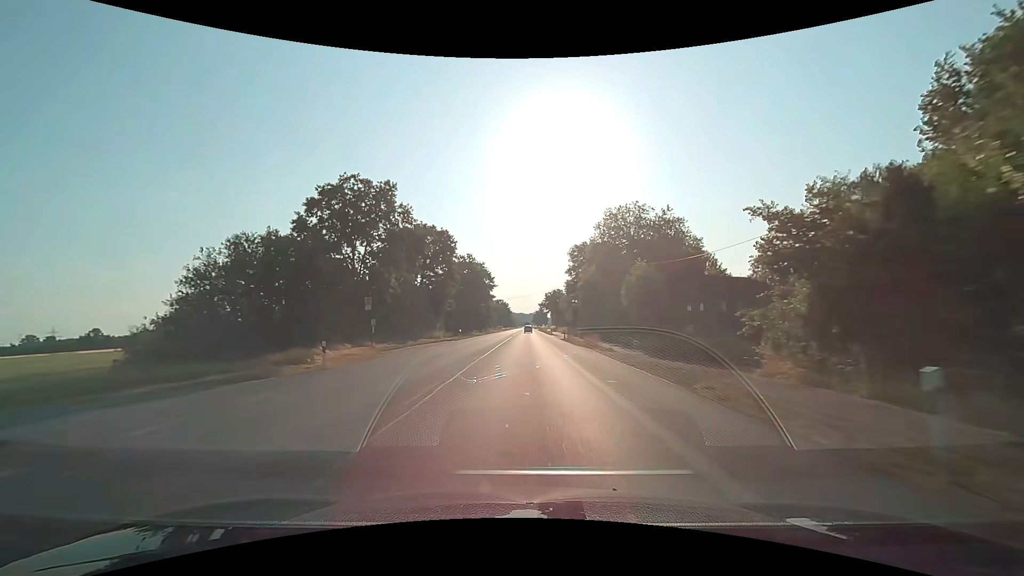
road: primary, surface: asphalt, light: Day
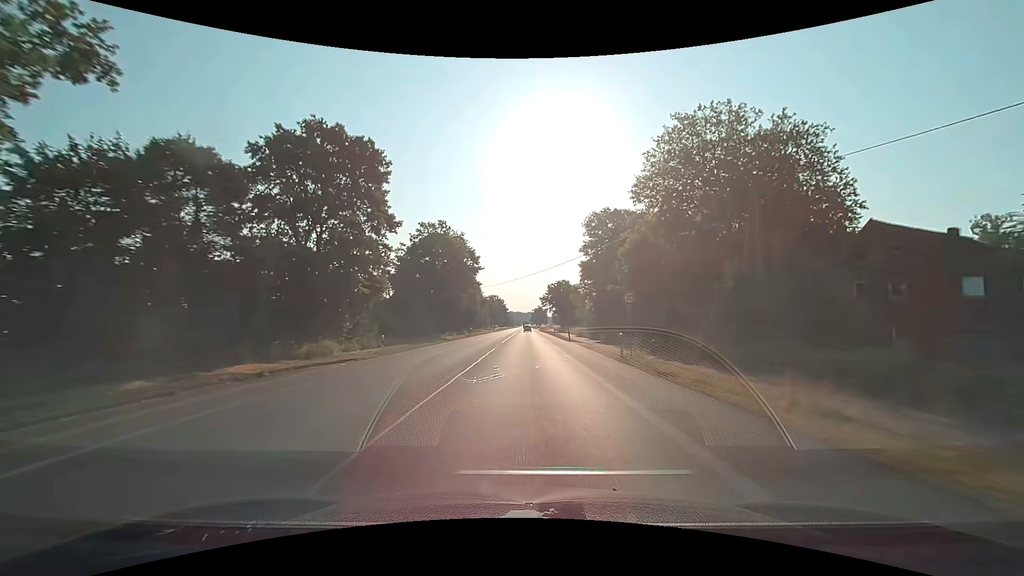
(+0.1, +32.7) m; 0°
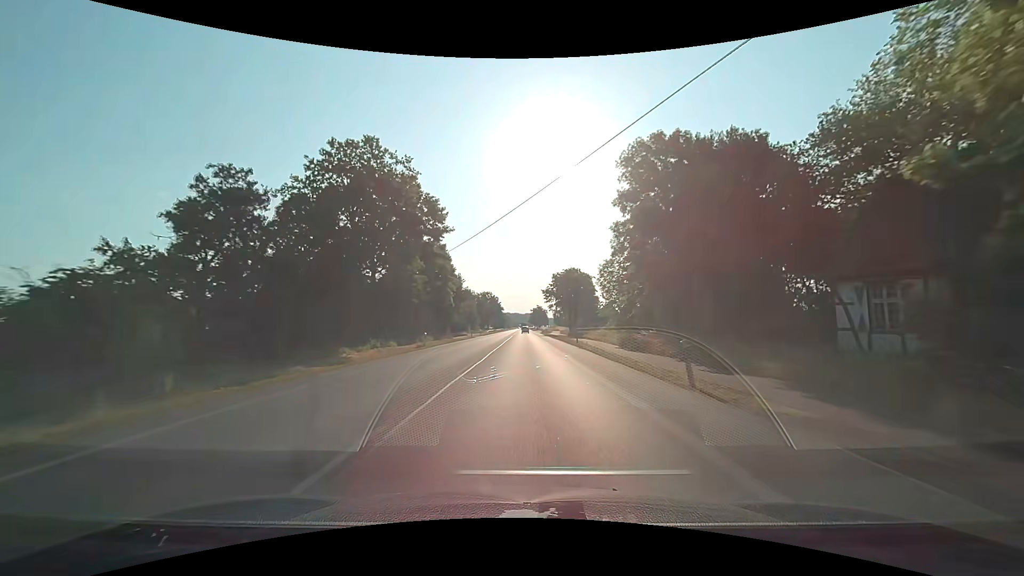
(-0.1, +32.8) m; 0°
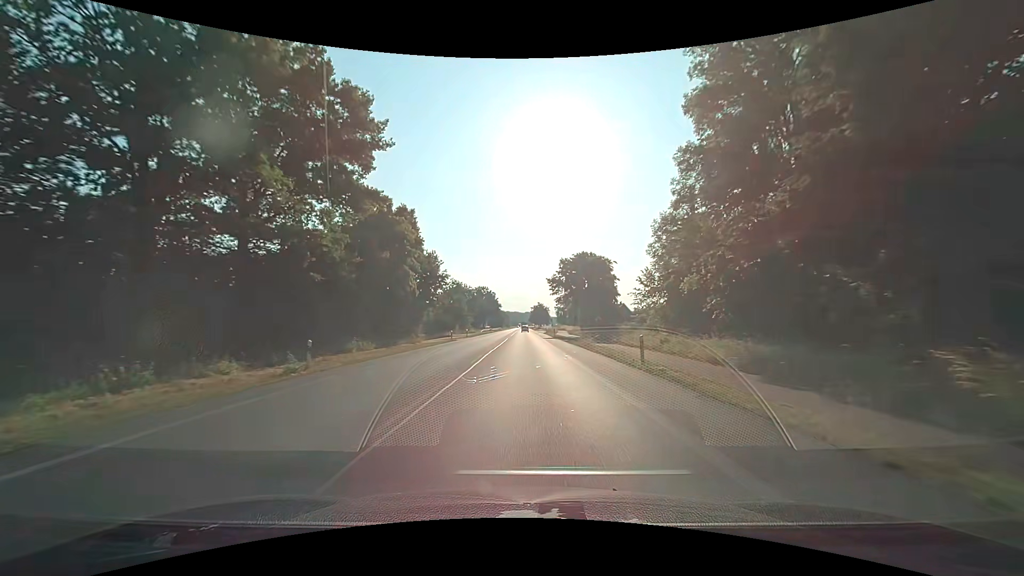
(0.0, +21.9) m; 0°
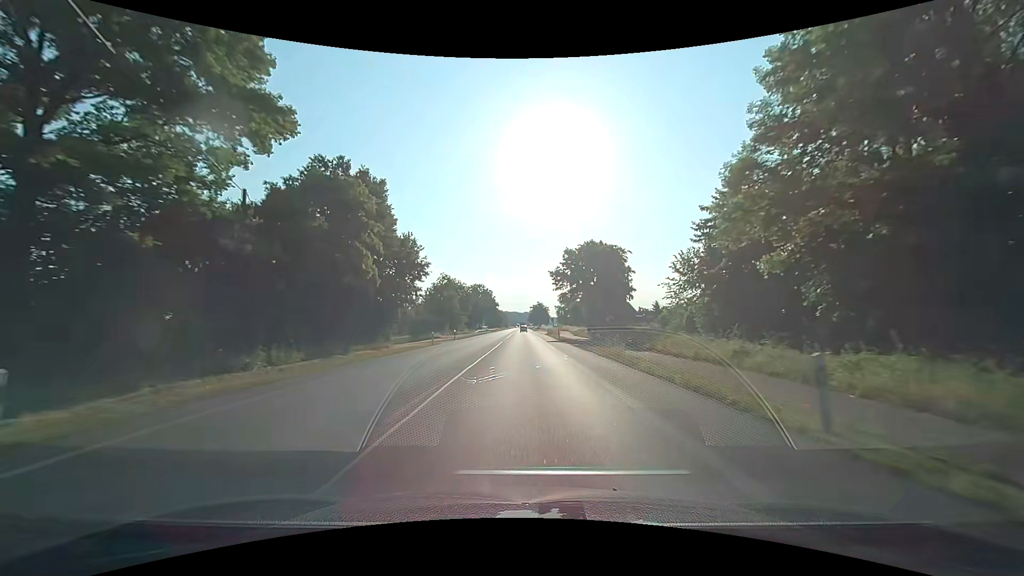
(0.0, +10.9) m; 0°
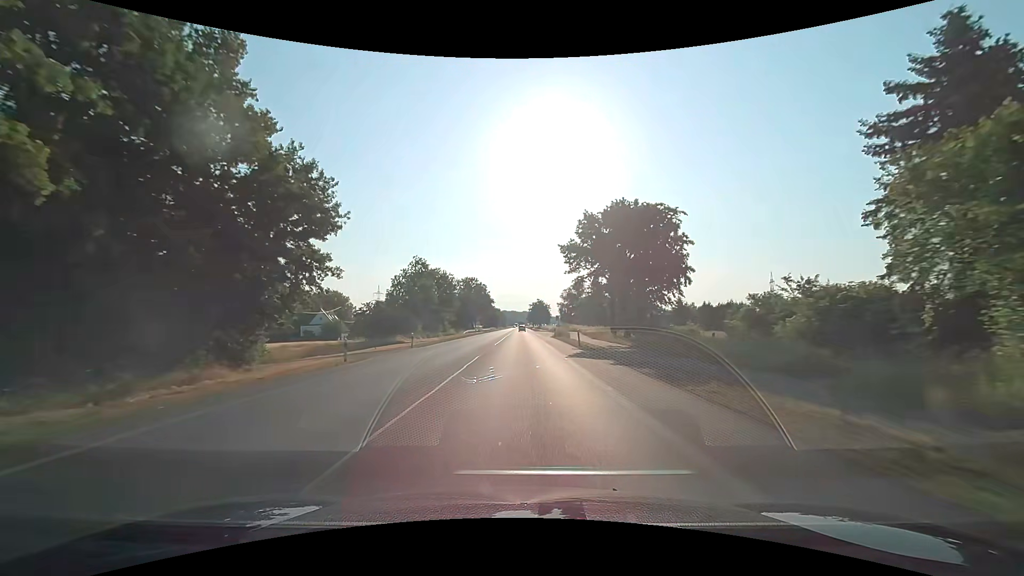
(0.0, +21.9) m; 0°
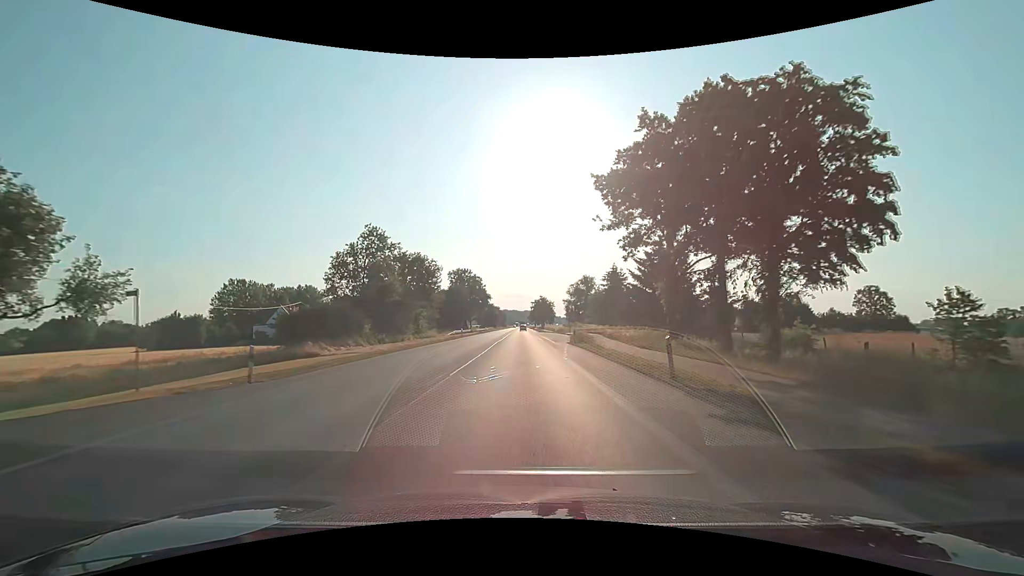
(0.0, +21.9) m; 0°
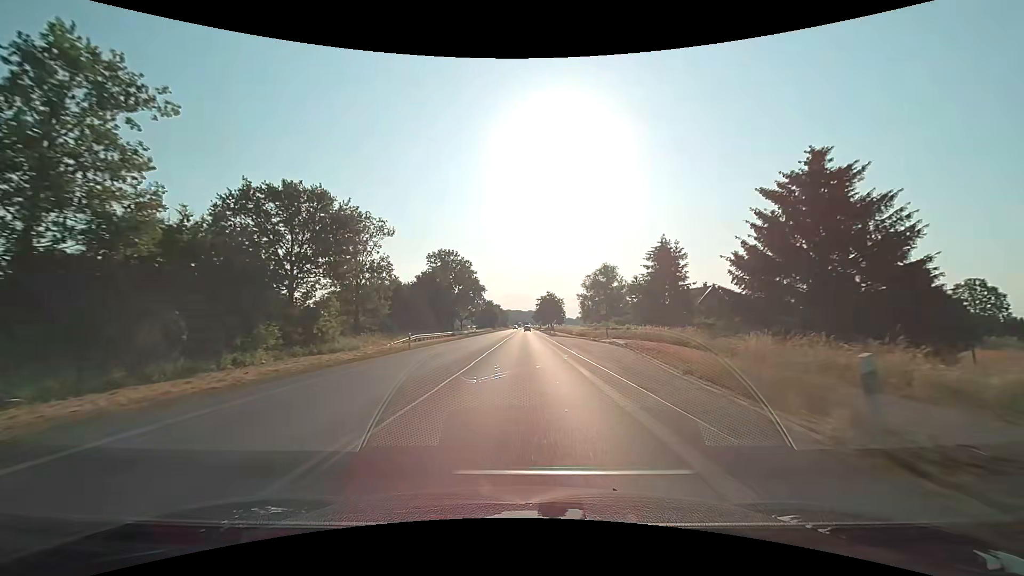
(-0.2, +32.9) m; +1°
(0, +10) (0, +20) (-1, +30) (-1, +40) (-1, +50) (-1, +60) (-2, +70) (-2, +80) (-2, +90) (-2, +100) m
